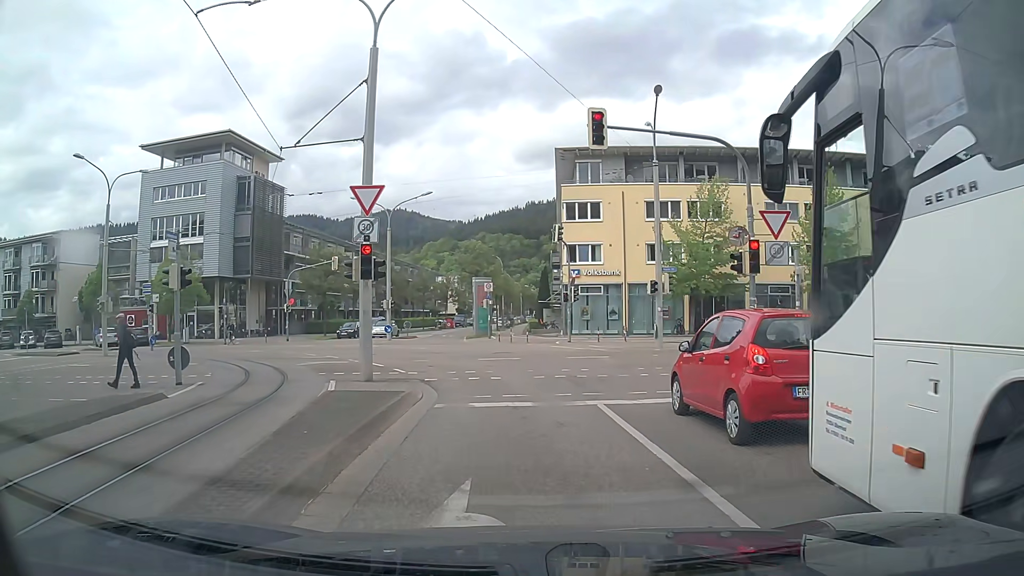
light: Day
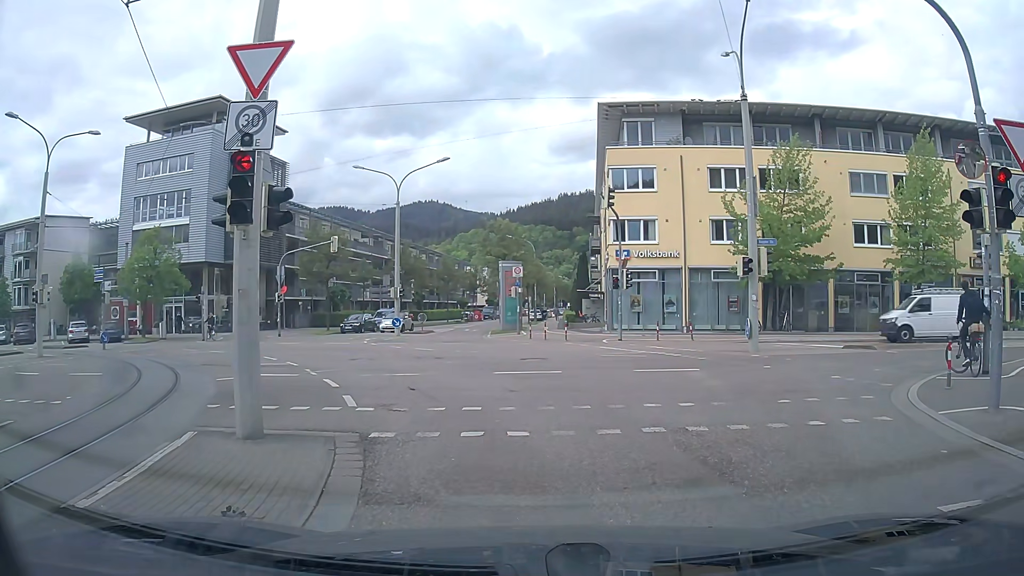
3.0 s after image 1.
(-0.1, +8.2) m; -3°
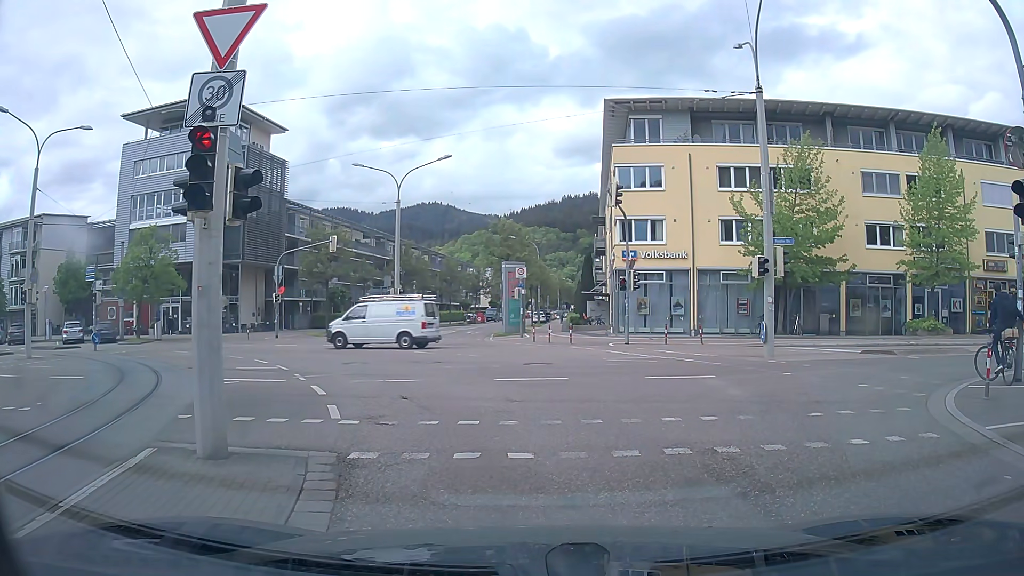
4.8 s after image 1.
(0.0, +1.0) m; 0°
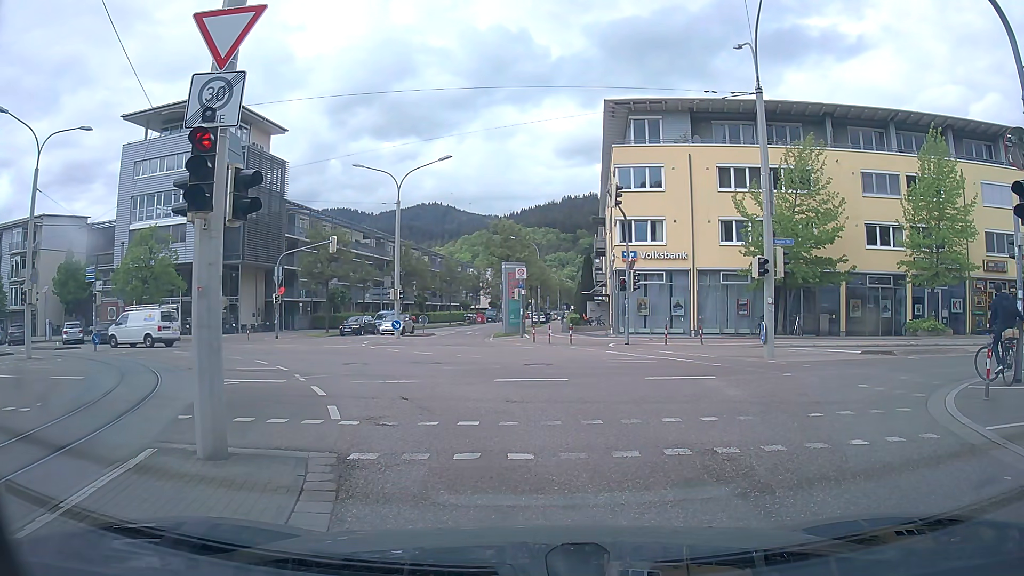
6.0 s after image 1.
(0.0, 0.0) m; 0°
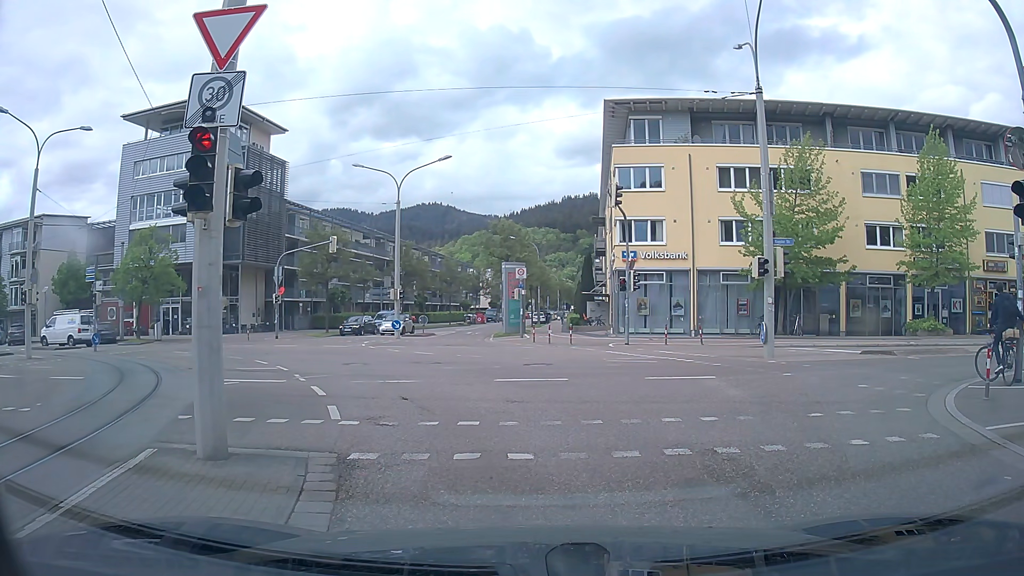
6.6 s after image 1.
(0.0, 0.0) m; 0°
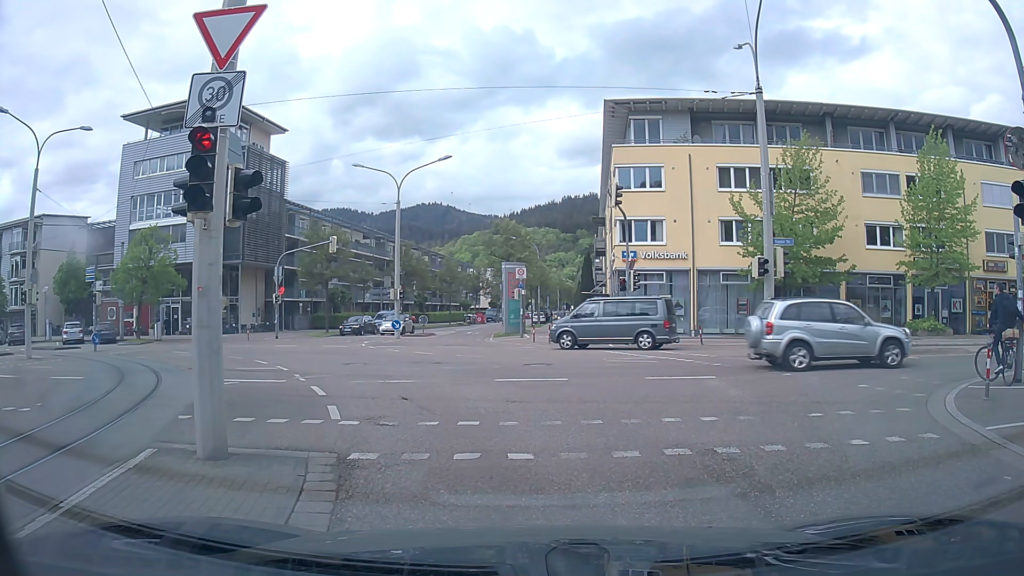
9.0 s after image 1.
(0.0, 0.0) m; 0°
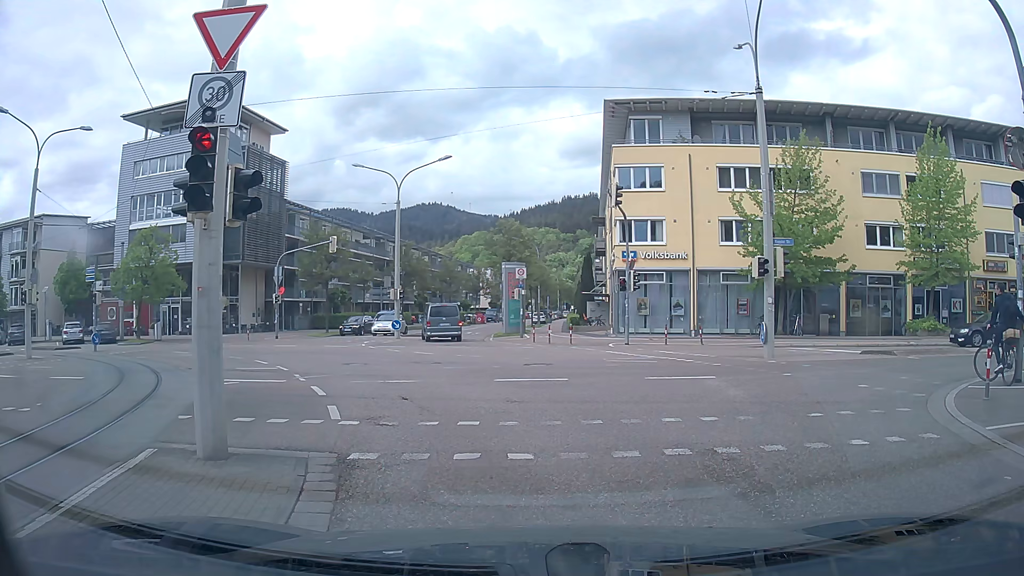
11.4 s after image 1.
(0.0, 0.0) m; 0°
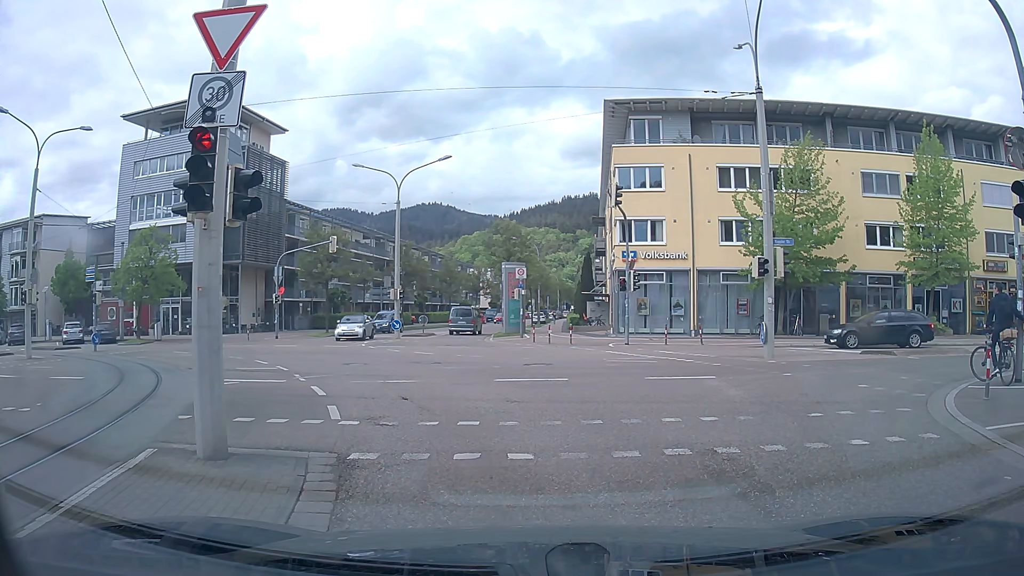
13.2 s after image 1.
(0.0, 0.0) m; 0°
